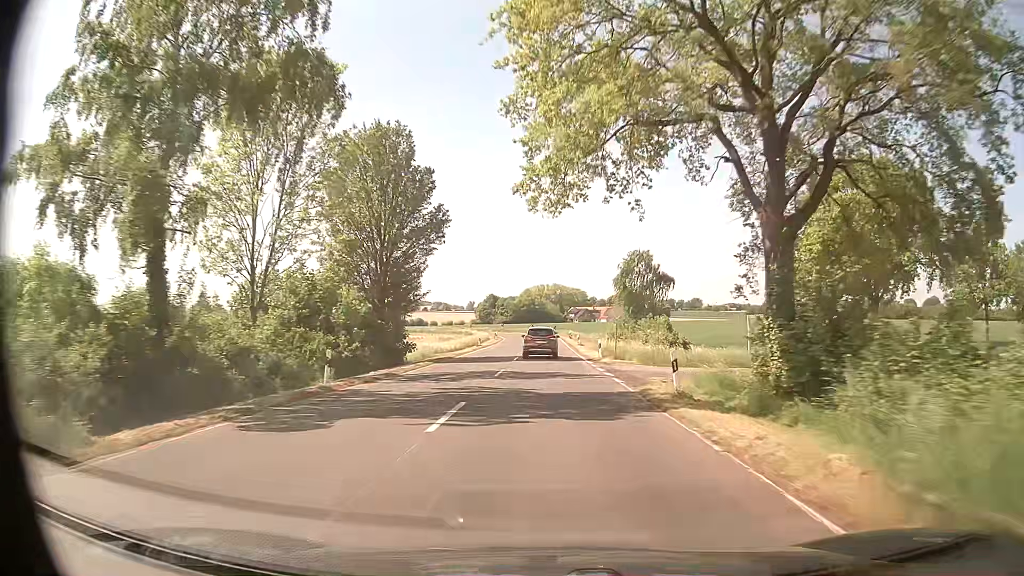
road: secondary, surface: asphalt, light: Day
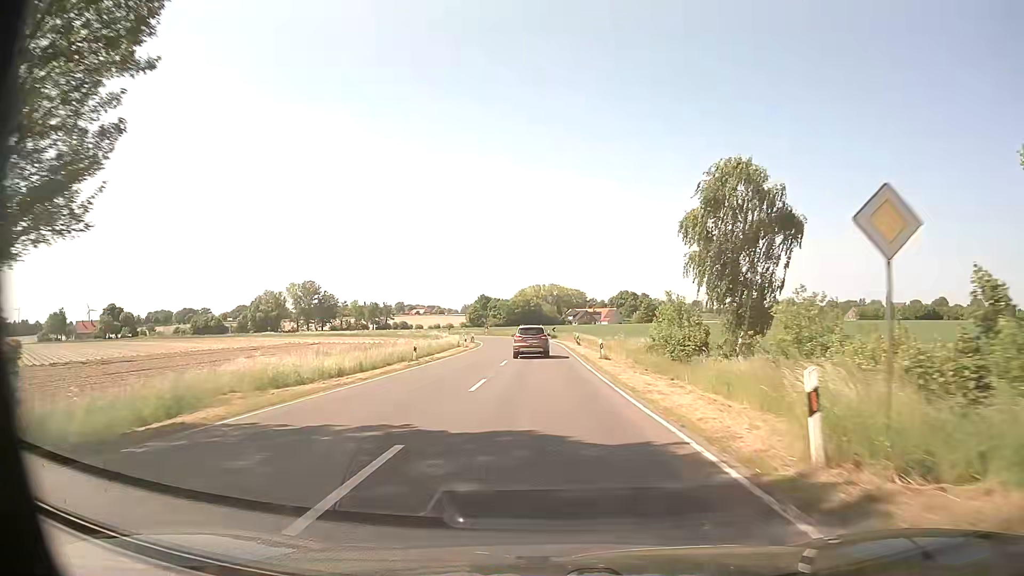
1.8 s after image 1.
(+0.1, +29.2) m; 0°
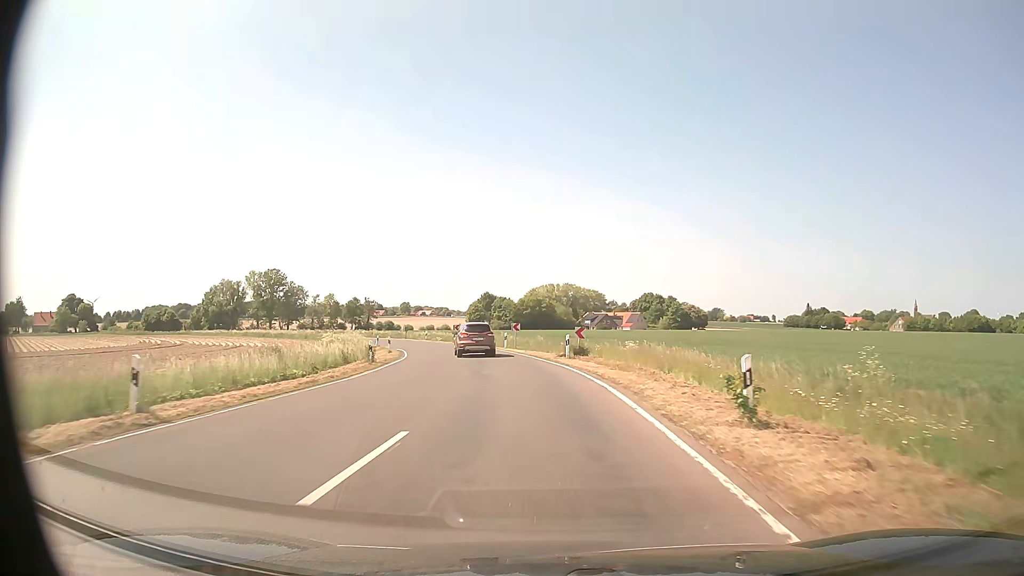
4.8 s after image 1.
(-0.3, +47.0) m; -1°
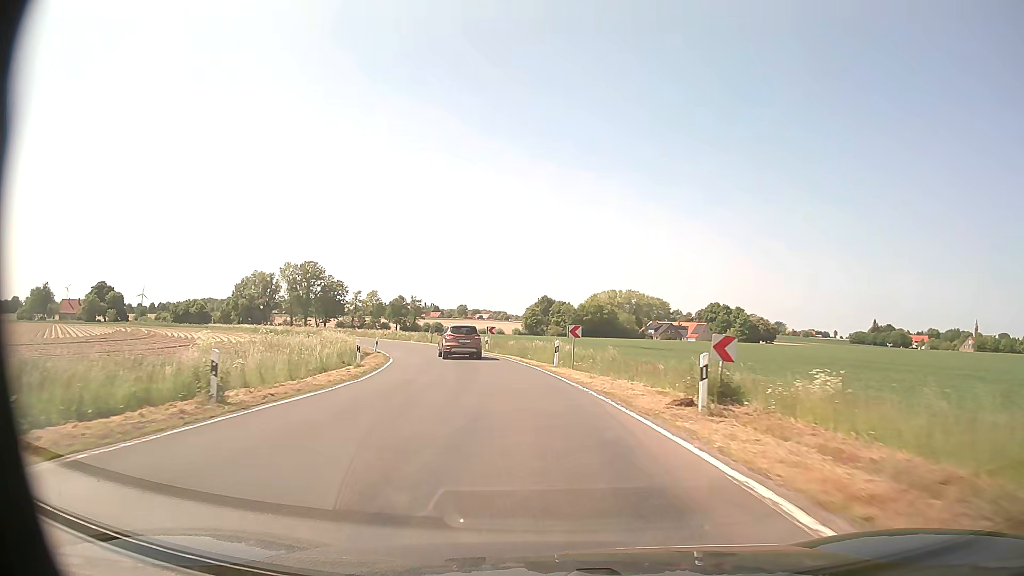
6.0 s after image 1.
(-0.7, +18.2) m; -5°
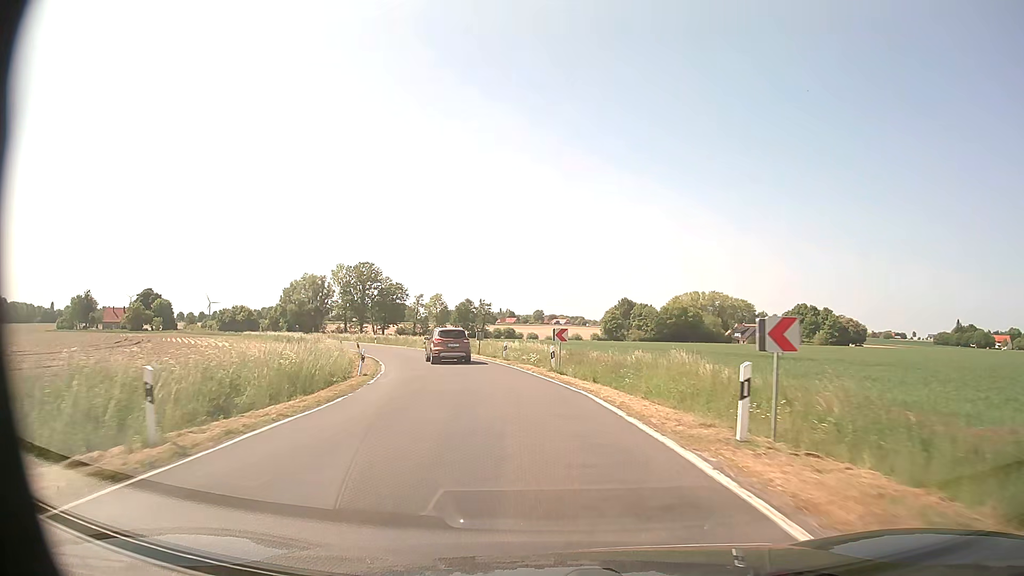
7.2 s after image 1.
(-0.9, +18.1) m; -6°
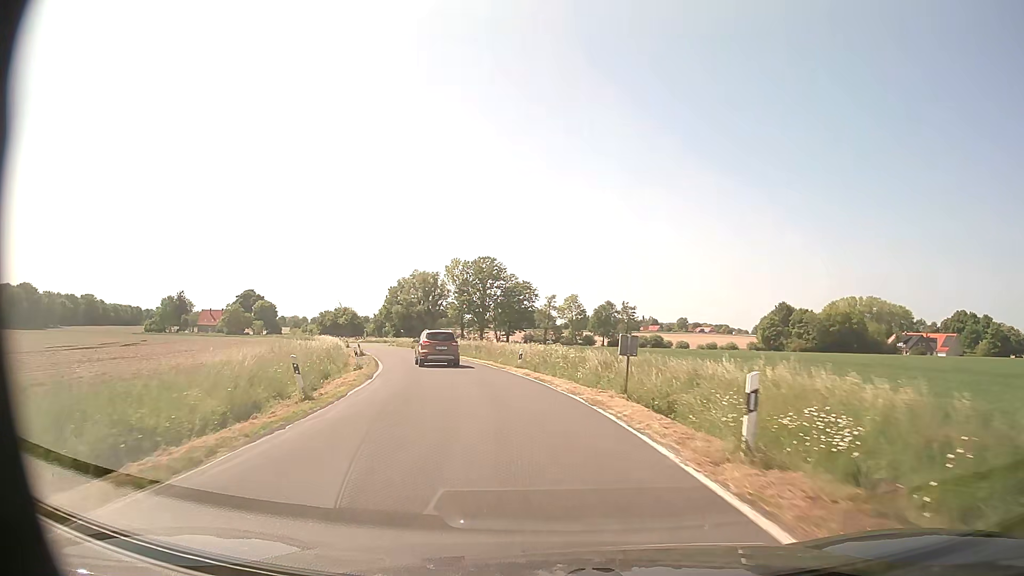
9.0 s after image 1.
(-2.5, +27.0) m; -12°
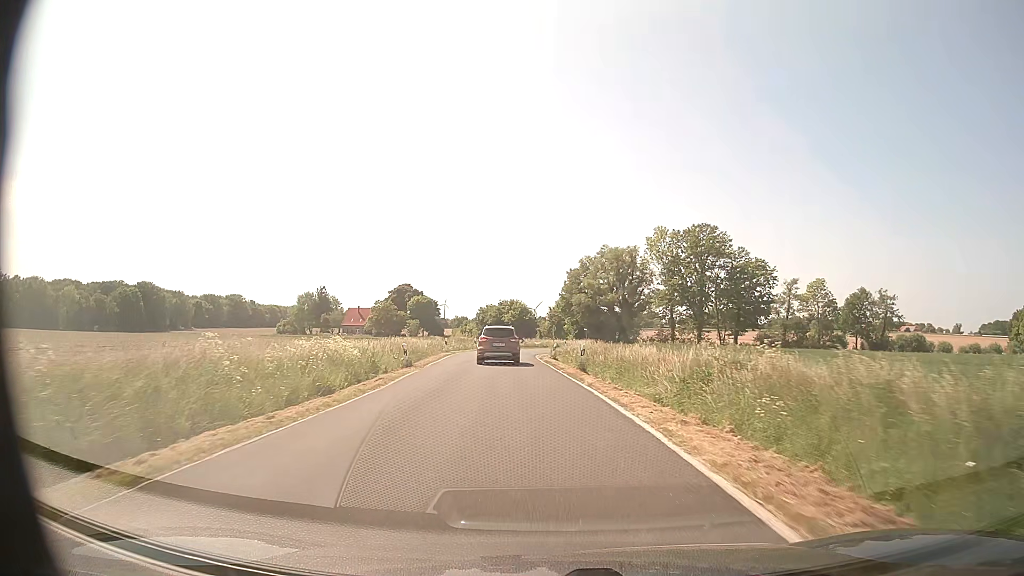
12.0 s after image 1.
(-7.2, +43.8) m; -16°
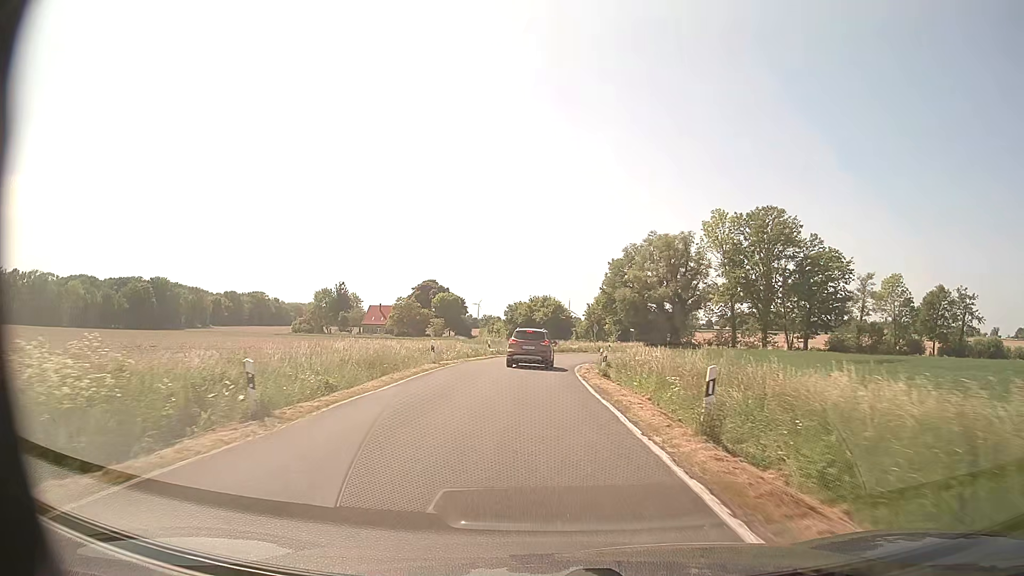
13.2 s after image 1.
(-0.4, +16.6) m; -3°
(0, +10) (0, +20) (0, +30) (+1, +40) (+3, +50) (+7, +59) (+13, +67) (+20, +73) (+29, +78) (+38, +82) m
